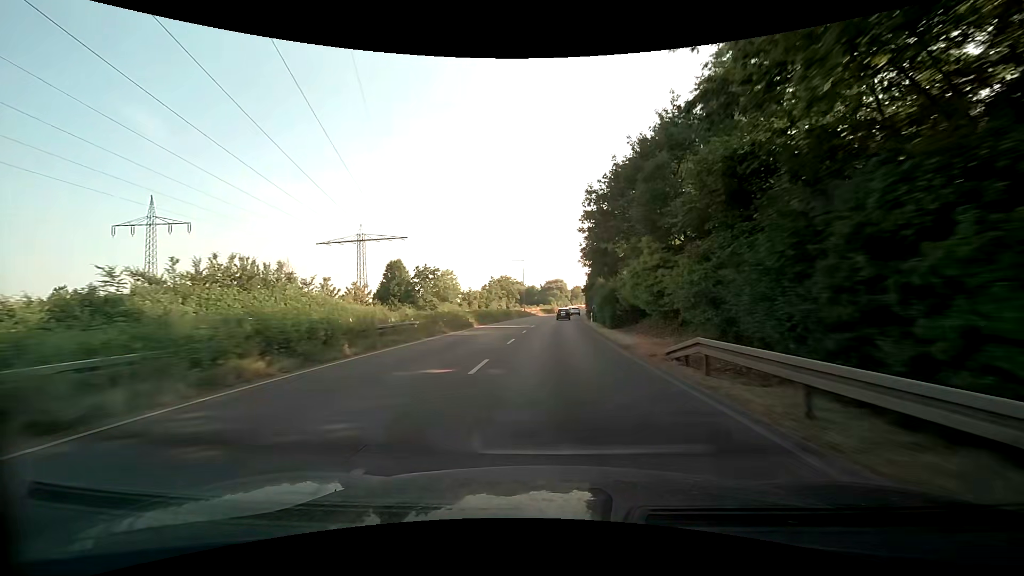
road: trunk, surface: asphalt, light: Day
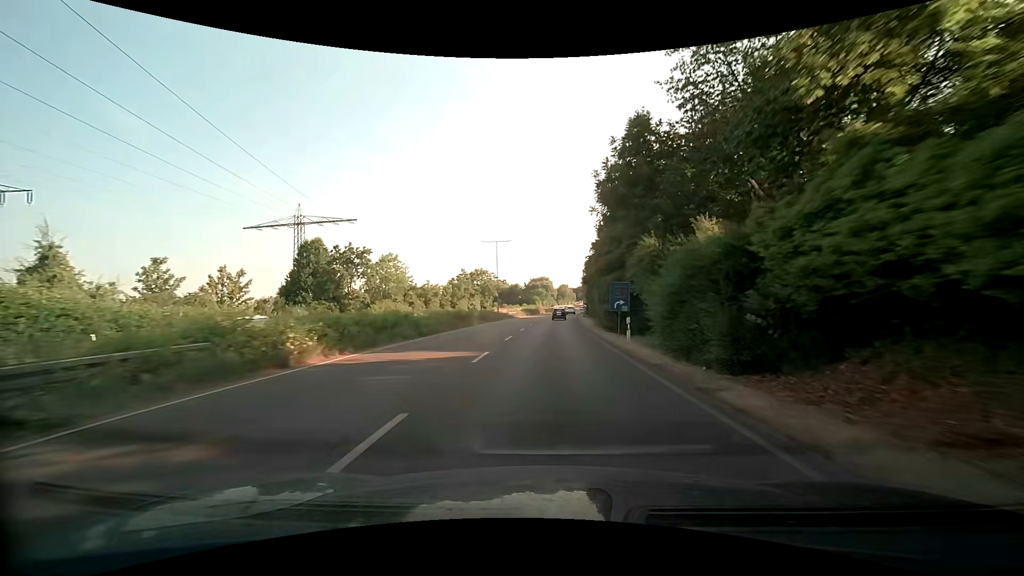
(+0.4, +24.9) m; +2°
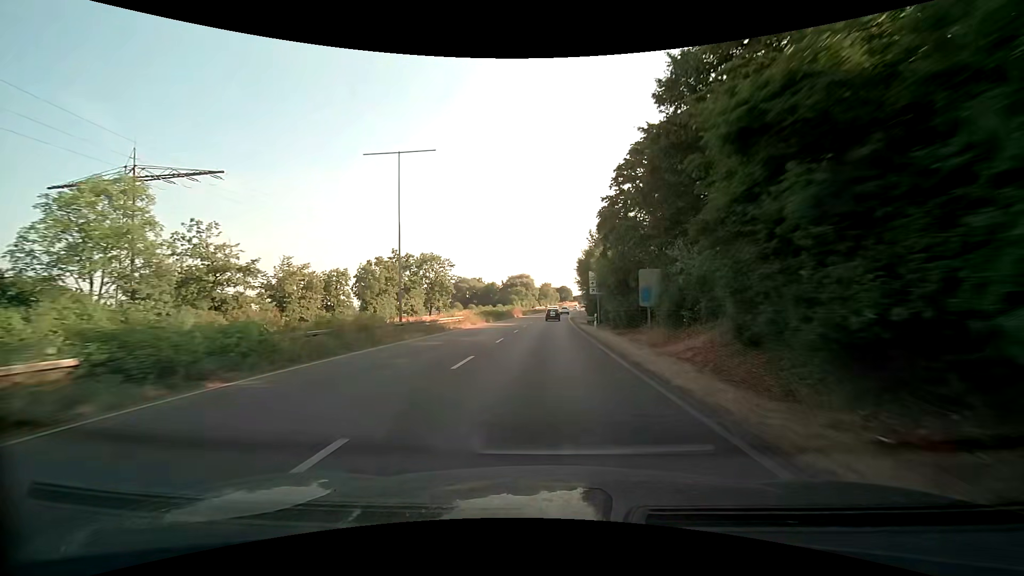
(+0.9, +37.1) m; +2°
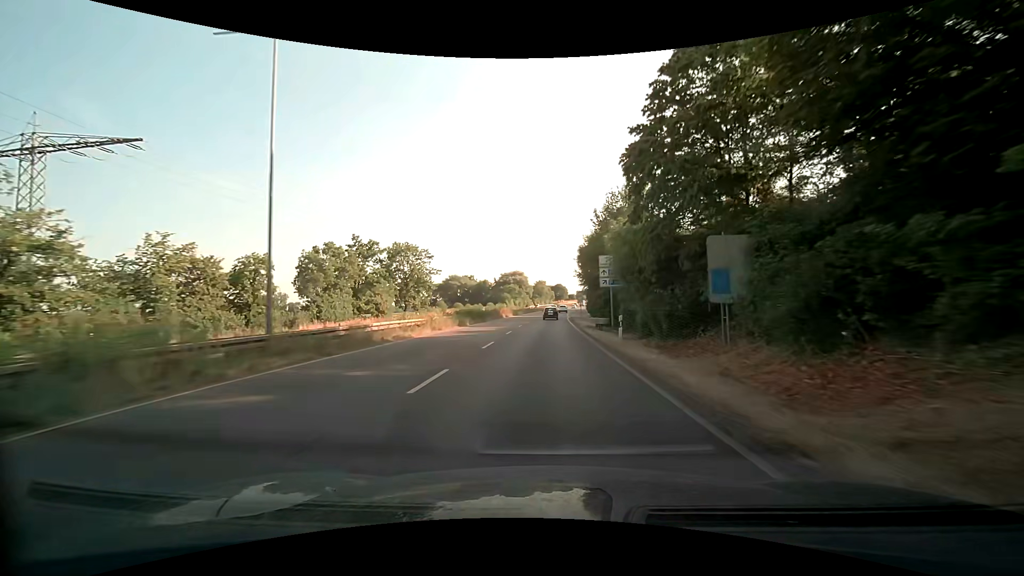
(+0.1, +12.3) m; +1°
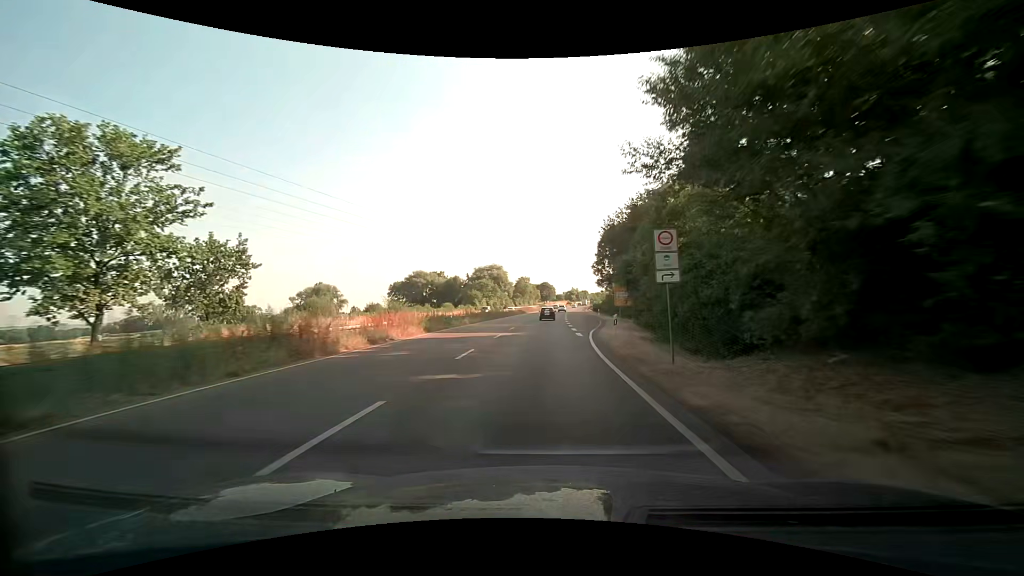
(+0.7, +48.7) m; +1°
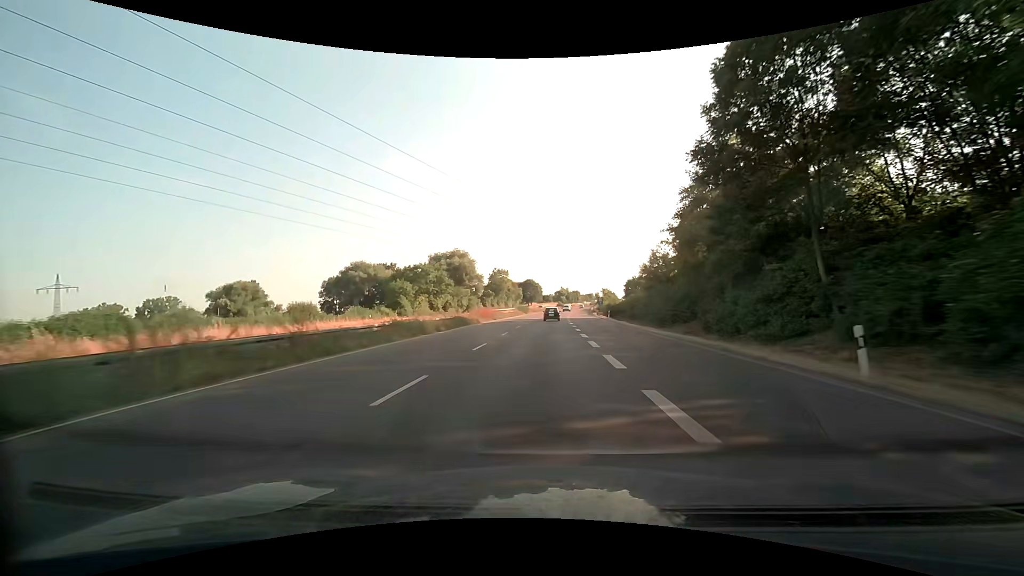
(+1.0, +60.4) m; +2°
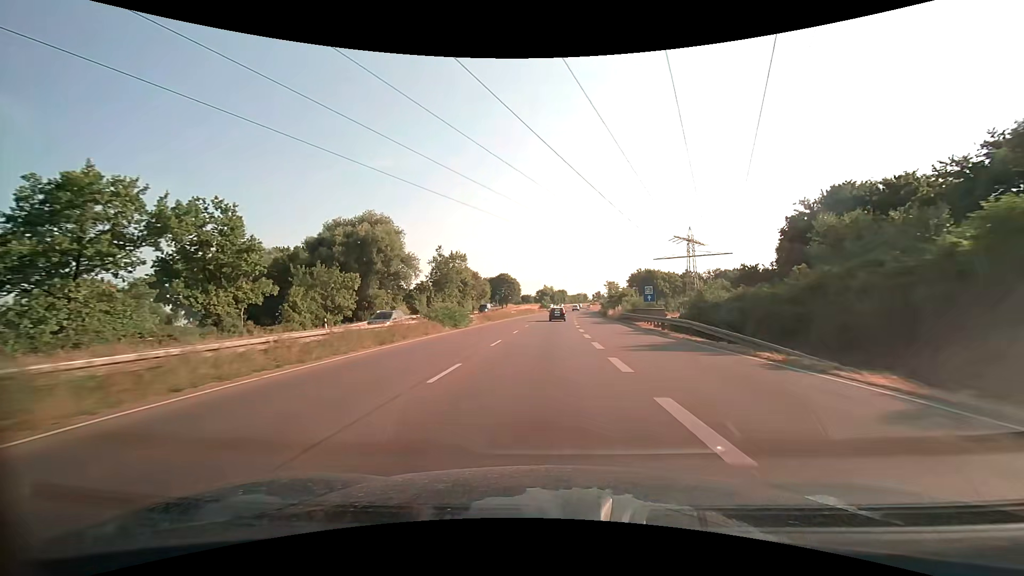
(+0.8, +60.9) m; +2°
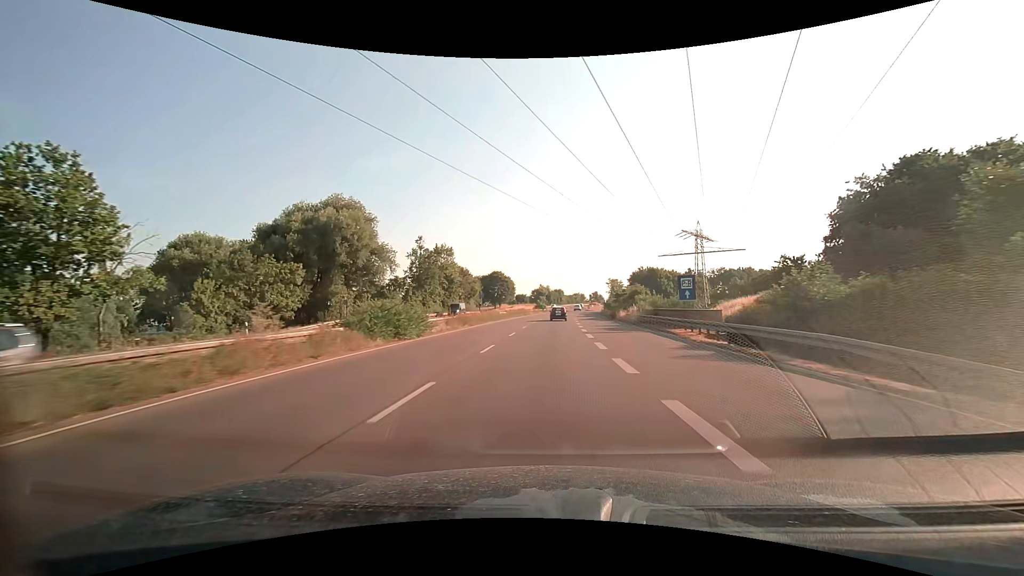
(0.0, +12.2) m; 0°
(0, +10) (0, +20) (0, +30) (+1, +40) (+1, +50) (+2, +60) (+2, +70) (+3, +80) (+4, +90) (+5, +100) m
